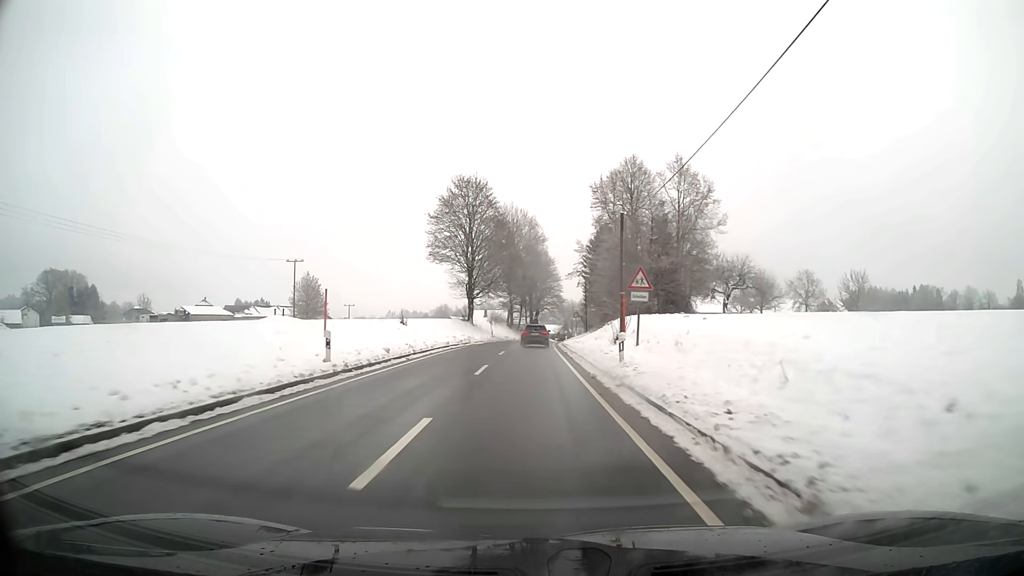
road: secondary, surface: asphalt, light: Day
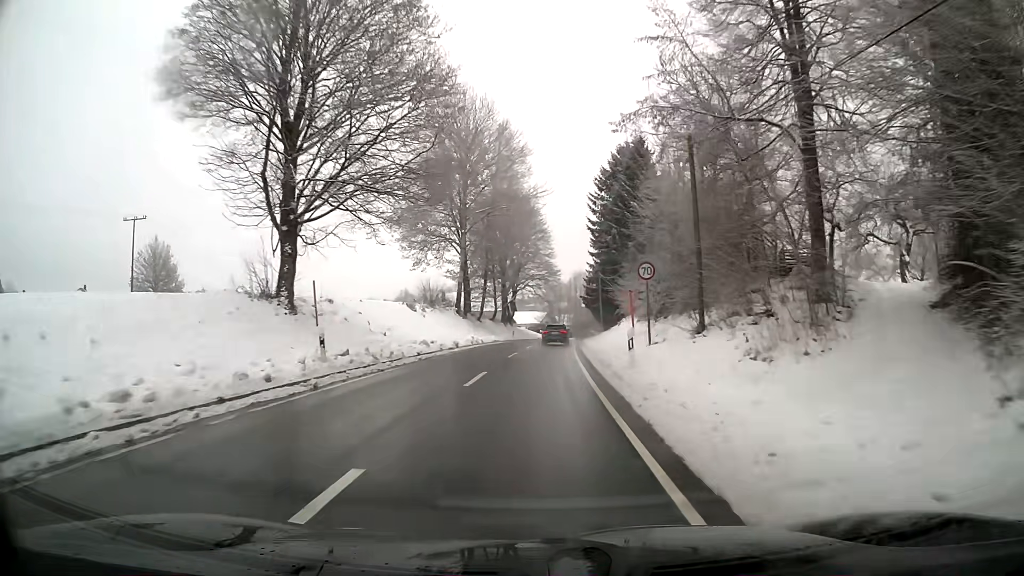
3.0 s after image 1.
(+0.6, +51.7) m; +2°
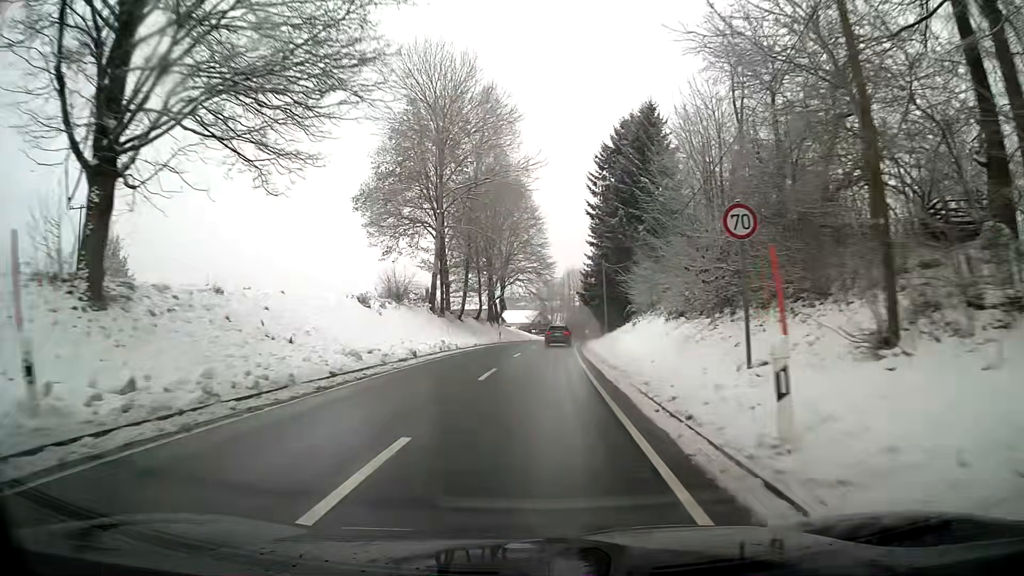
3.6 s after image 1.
(+0.1, +10.3) m; +1°
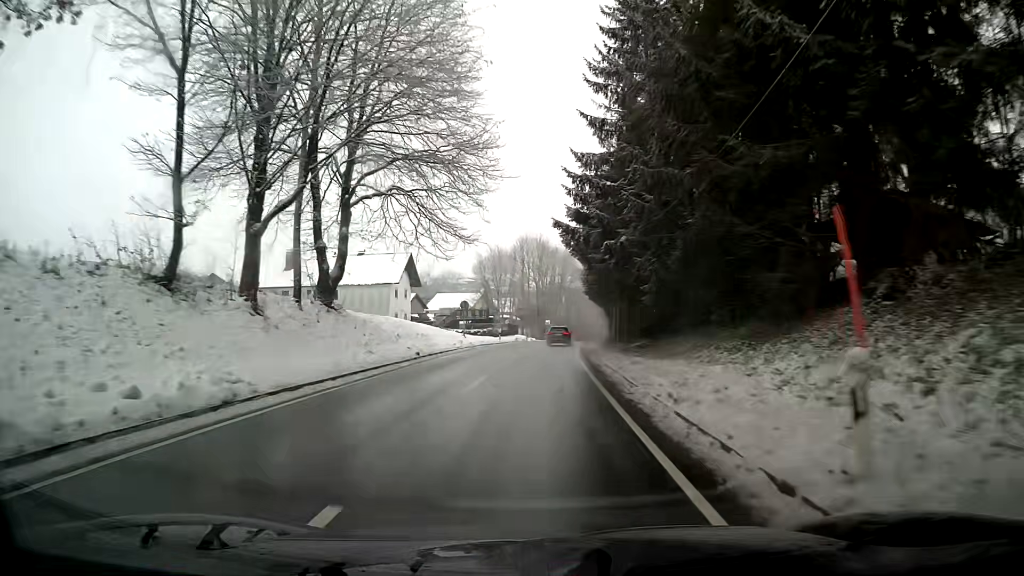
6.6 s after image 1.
(+1.8, +51.1) m; +4°
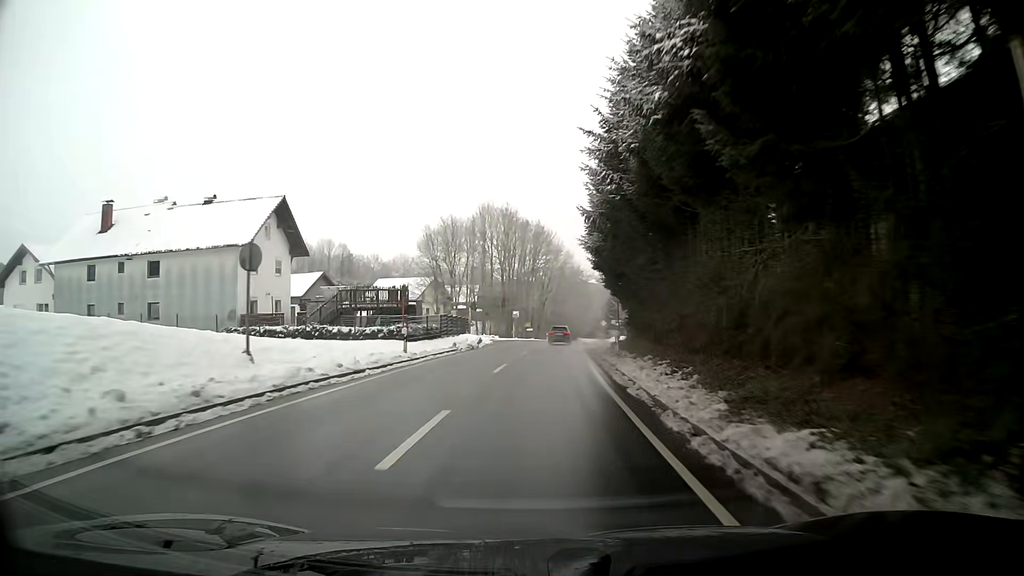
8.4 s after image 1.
(+0.8, +30.8) m; +3°
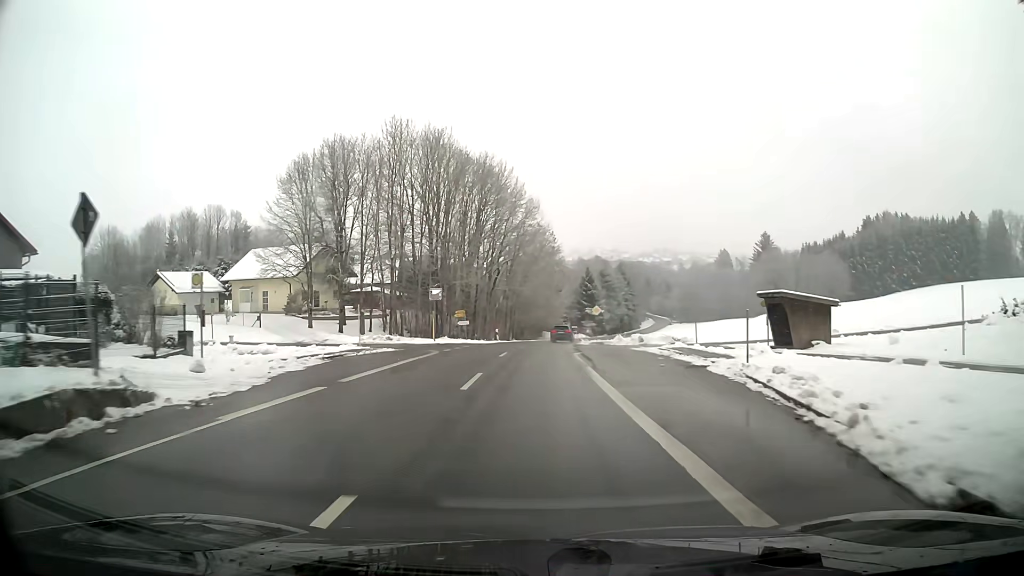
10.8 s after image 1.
(+1.3, +41.2) m; +3°
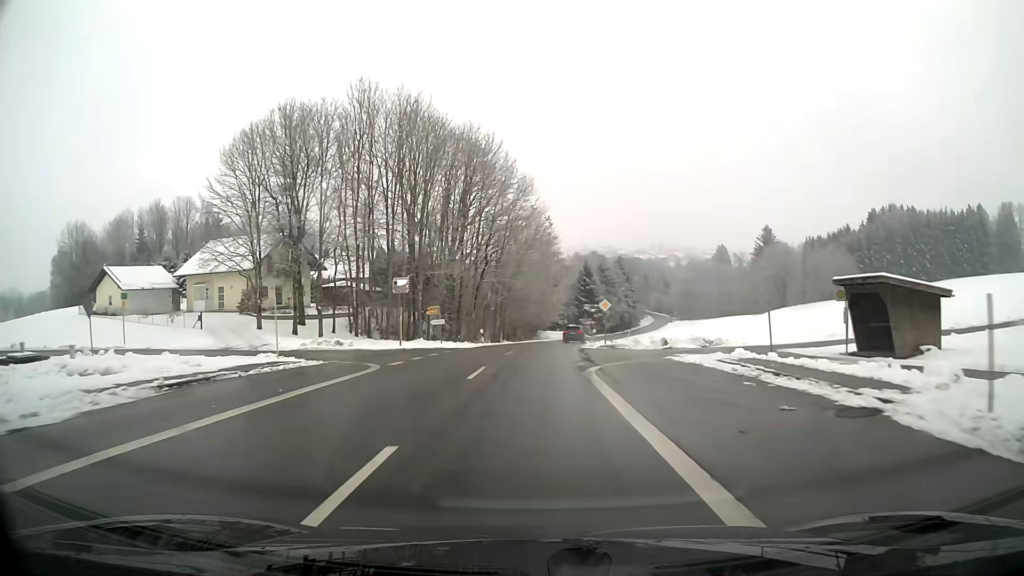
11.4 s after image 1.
(0.0, +10.1) m; 0°
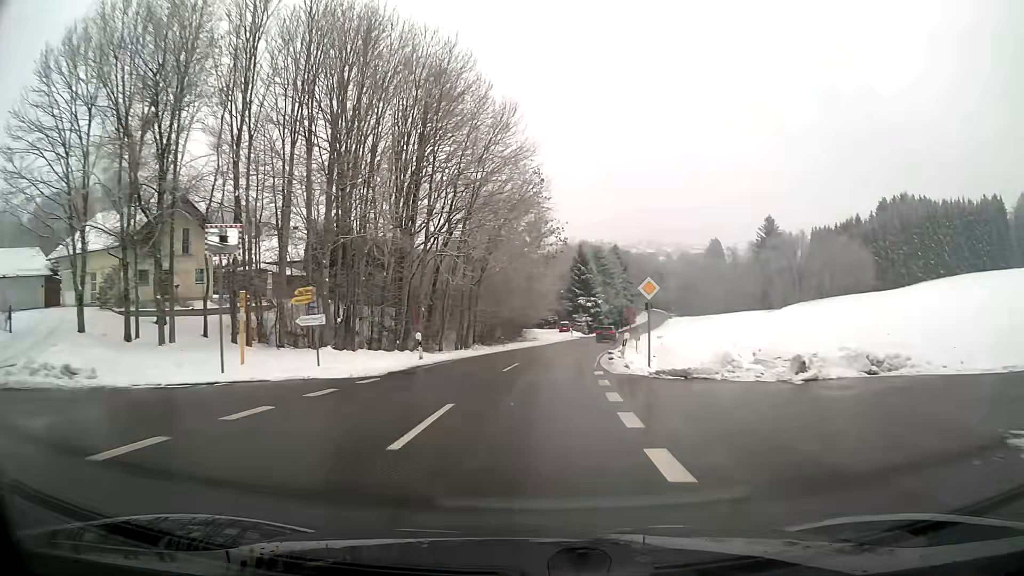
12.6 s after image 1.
(+0.2, +20.0) m; +2°
(0, +10) (+1, +20) (+2, +30) (+3, +40) (+5, +50) (+6, +60) (+8, +69) (+10, +79) (+12, +89) (+14, +99) m
